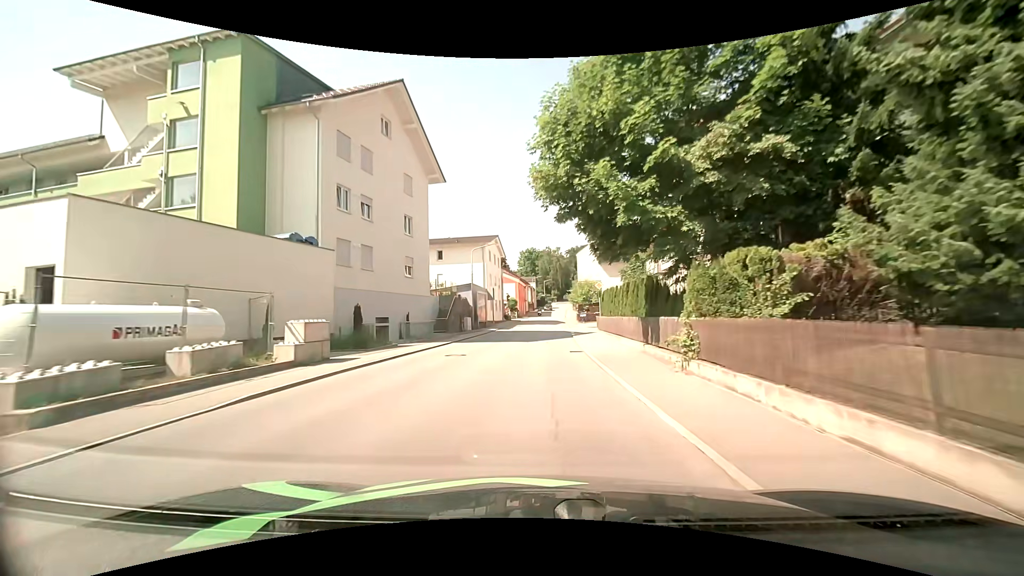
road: tertiary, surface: asphalt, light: Day
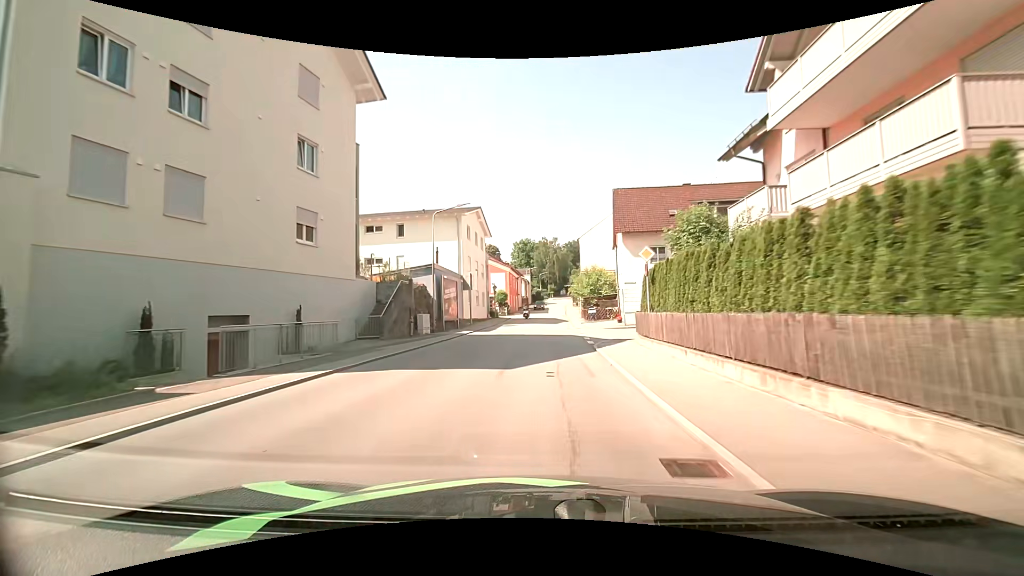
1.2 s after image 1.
(-0.1, +15.1) m; 0°
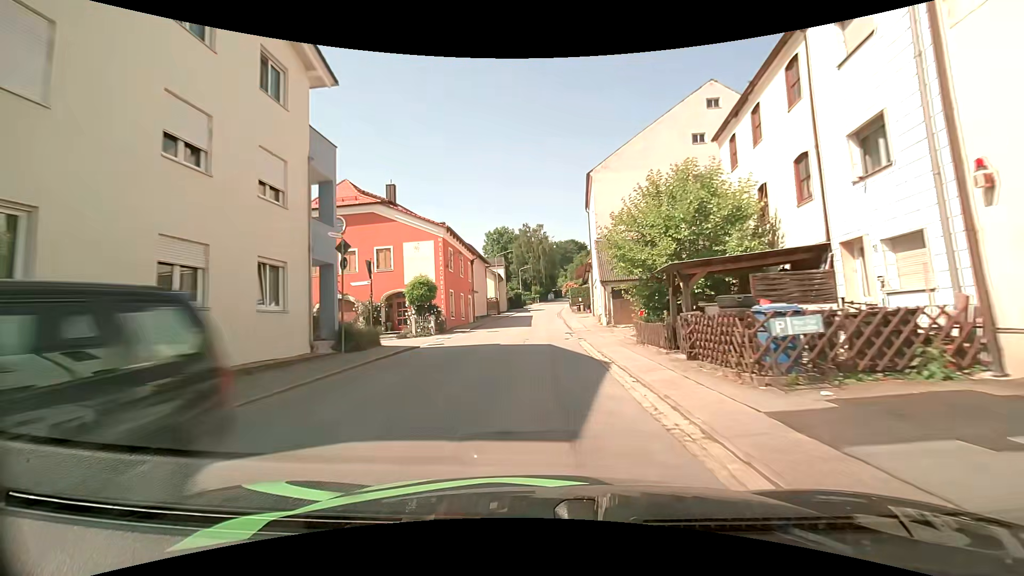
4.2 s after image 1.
(+0.9, +38.8) m; +1°
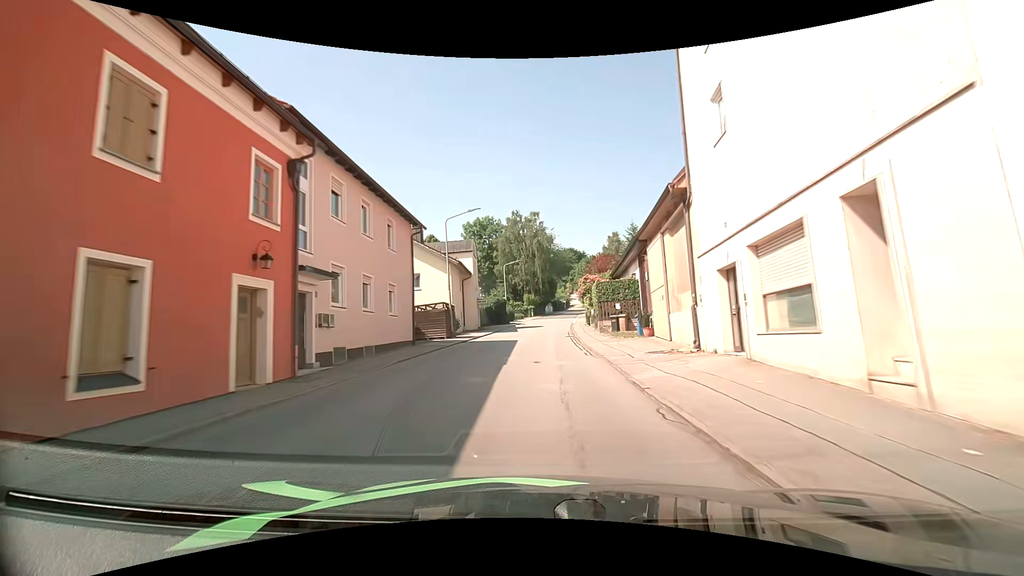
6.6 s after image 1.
(+0.3, +31.5) m; +1°
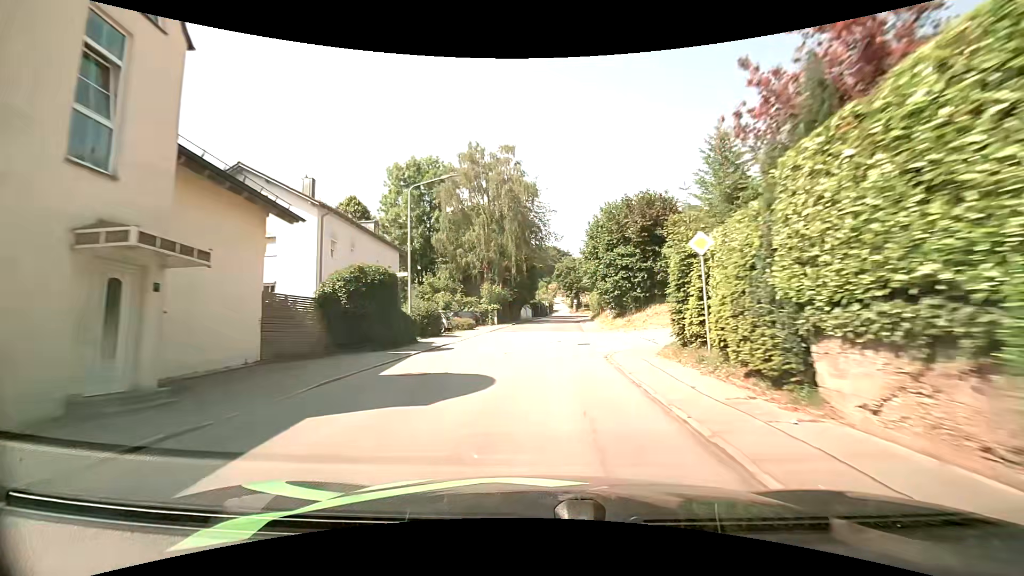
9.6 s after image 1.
(+0.7, +39.0) m; +2°
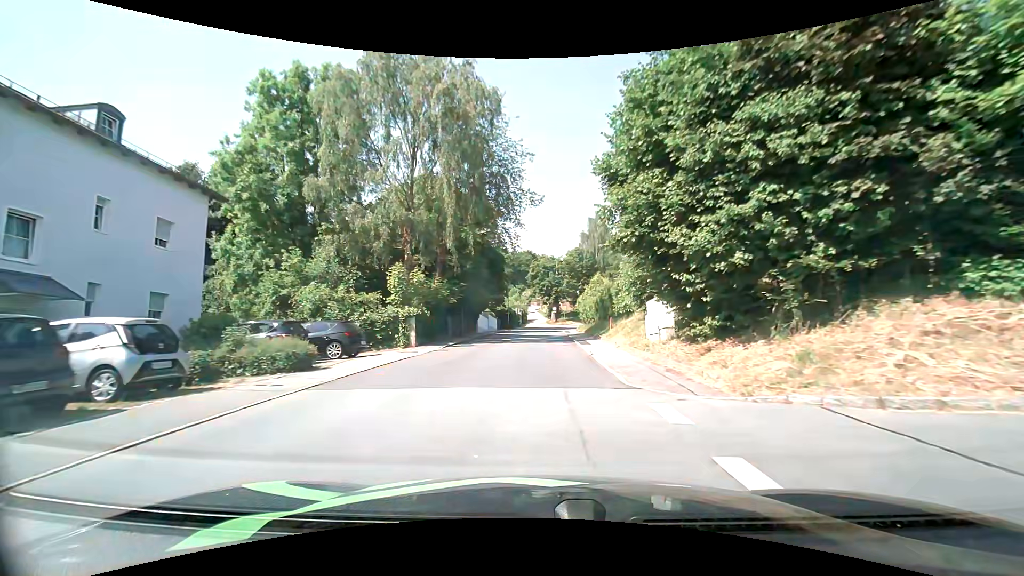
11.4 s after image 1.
(+0.8, +23.0) m; +4°
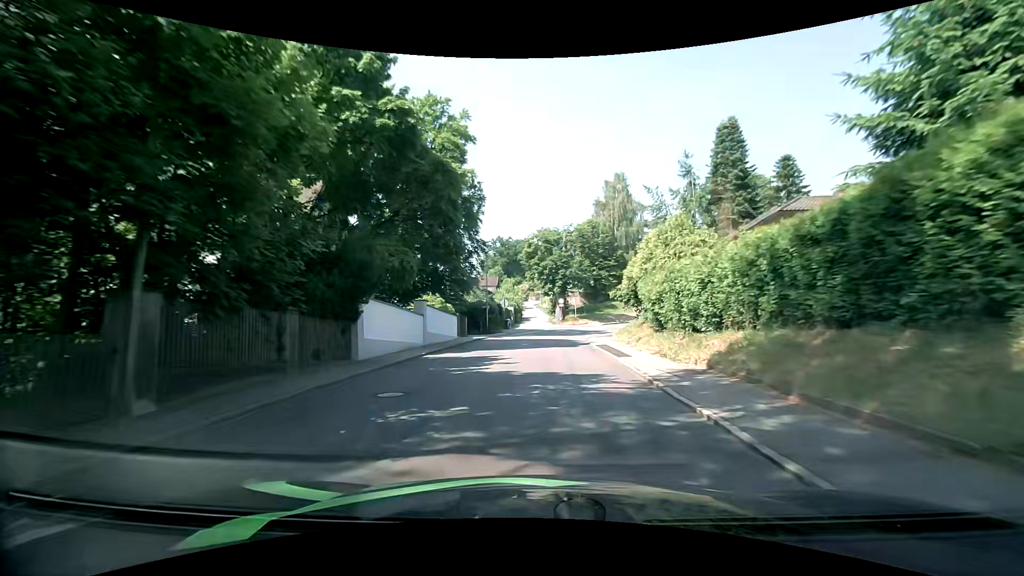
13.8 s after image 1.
(-0.1, +29.5) m; -1°
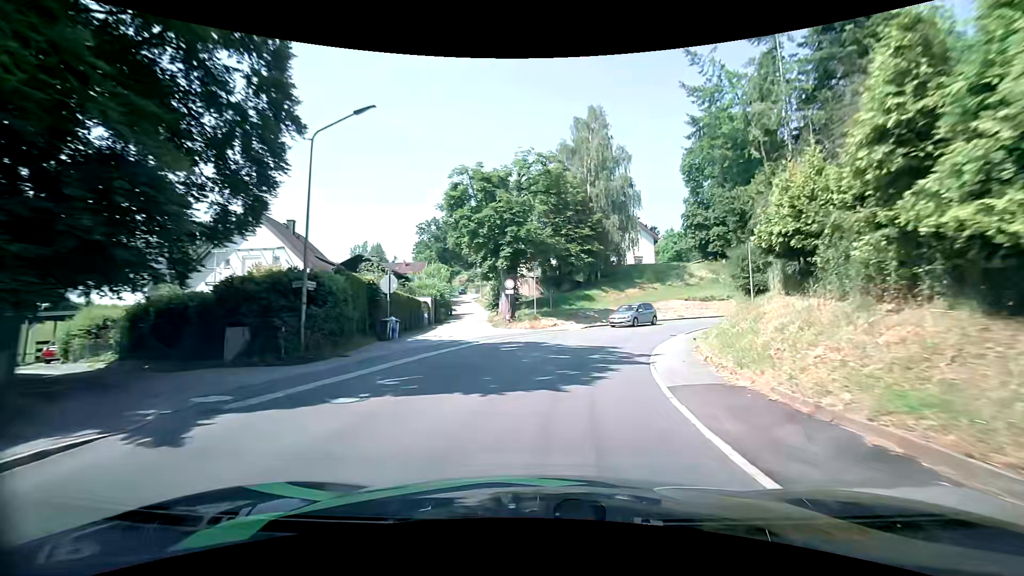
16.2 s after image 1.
(+0.9, +28.1) m; +6°
(+1, +10) (+3, +20) (+6, +29) (+12, +37) (+19, +44) (+28, +49) (+37, +52) (+47, +55) (+57, +58) (+66, +60) m
